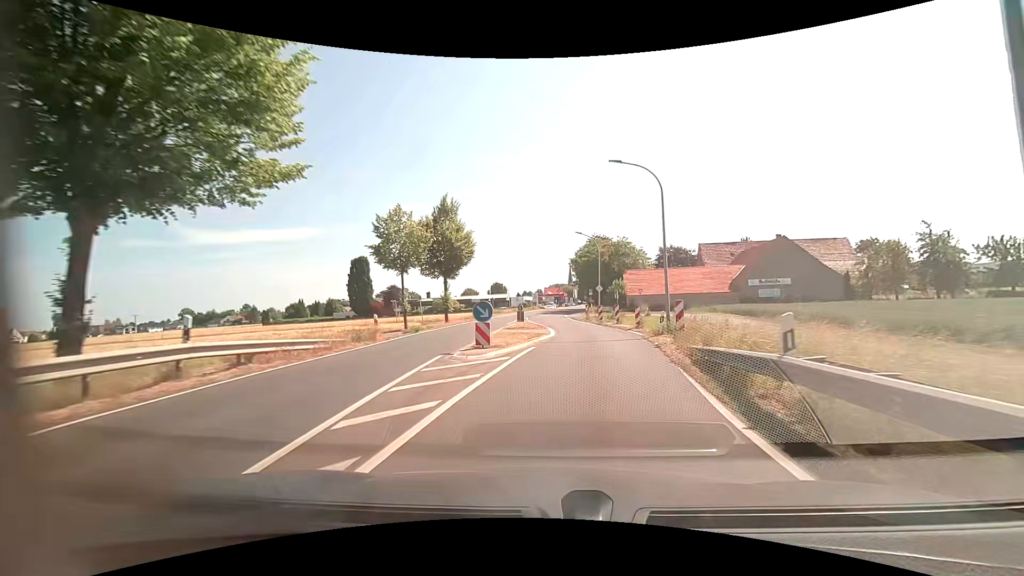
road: primary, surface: asphalt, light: Day
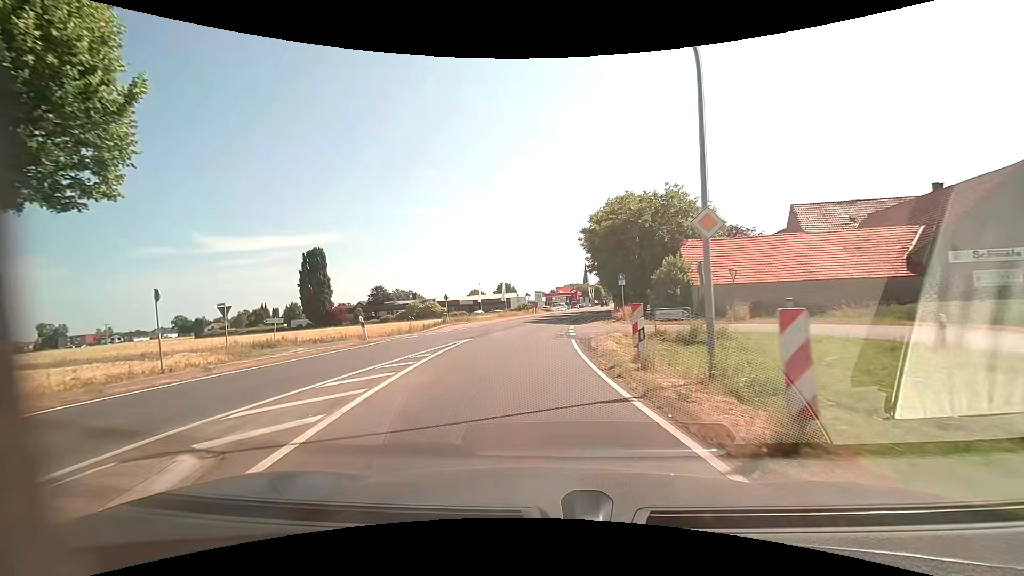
(+2.1, +32.4) m; -1°
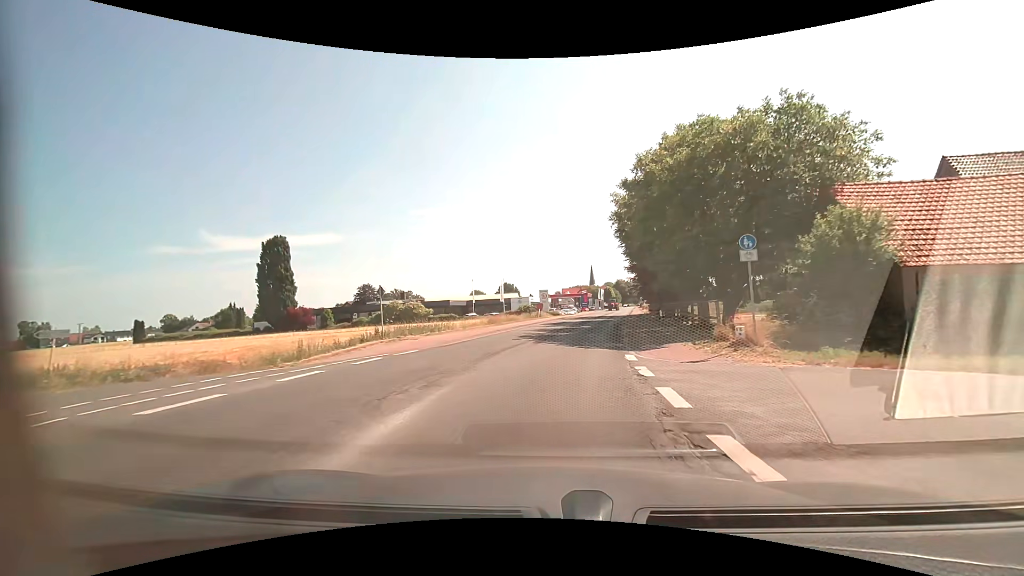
(-0.5, +19.0) m; 0°
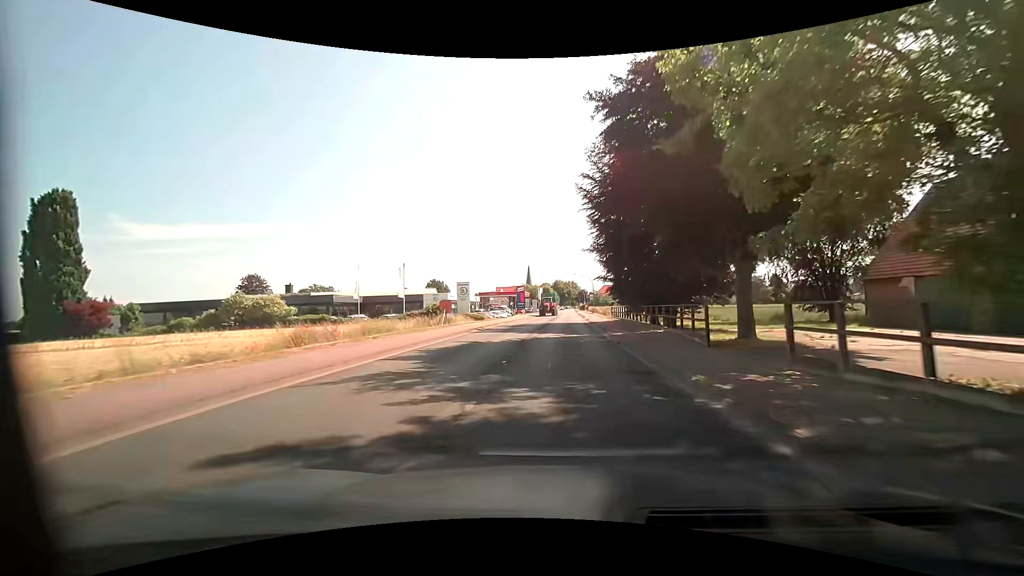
(+1.7, +27.5) m; +7°
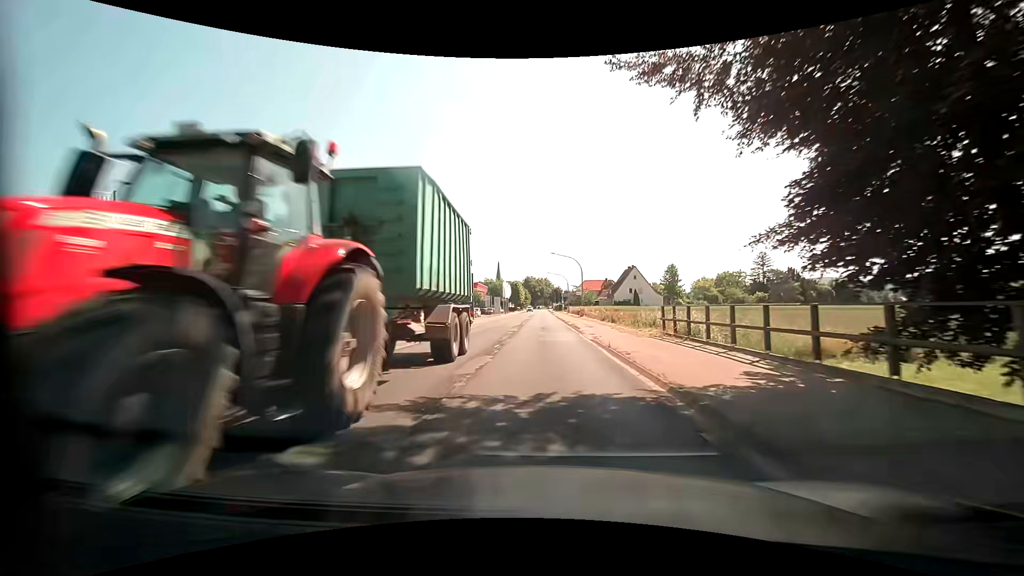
(+1.5, +37.2) m; +3°
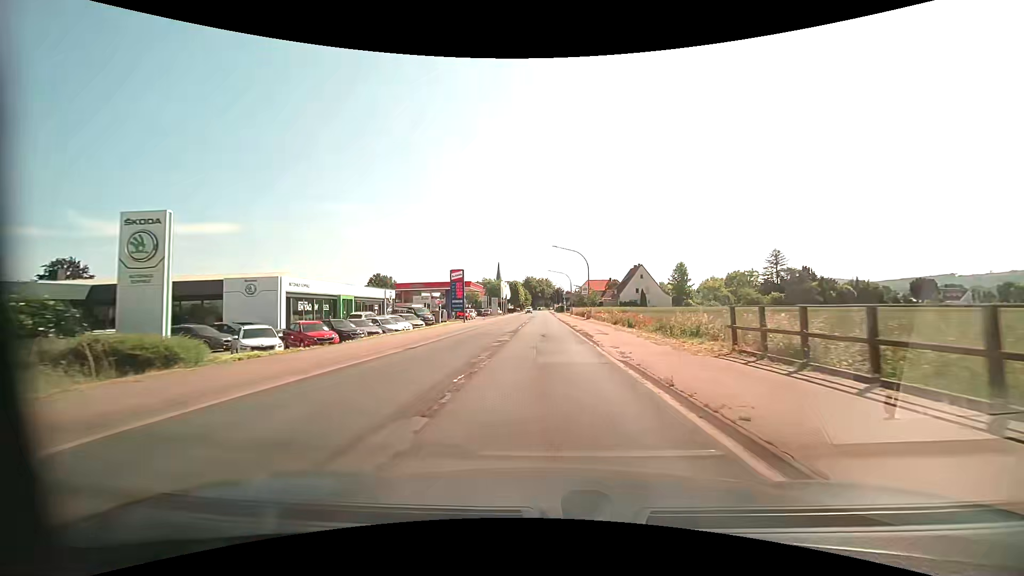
(0.0, +7.7) m; 0°
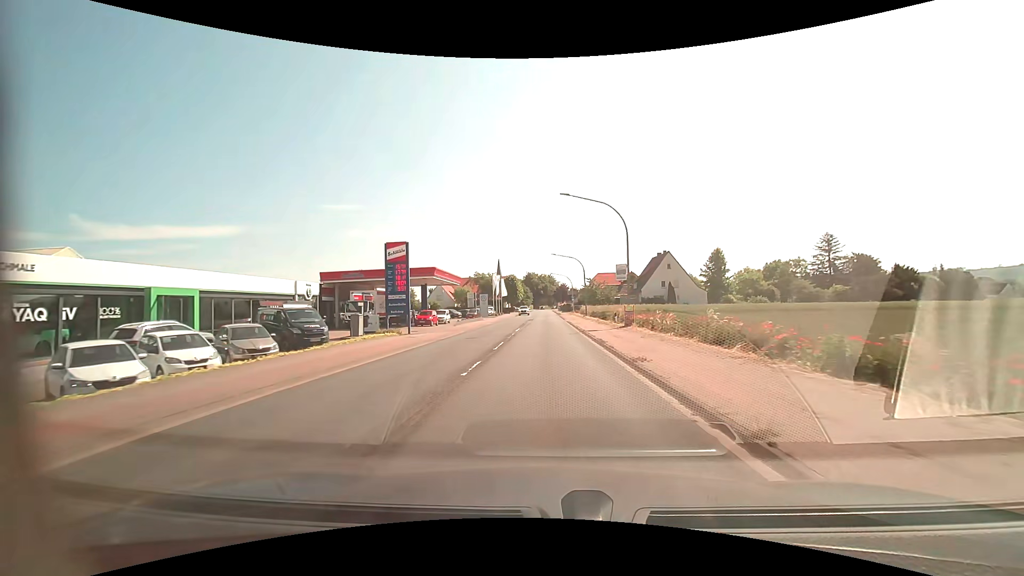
(0.0, +23.4) m; 0°
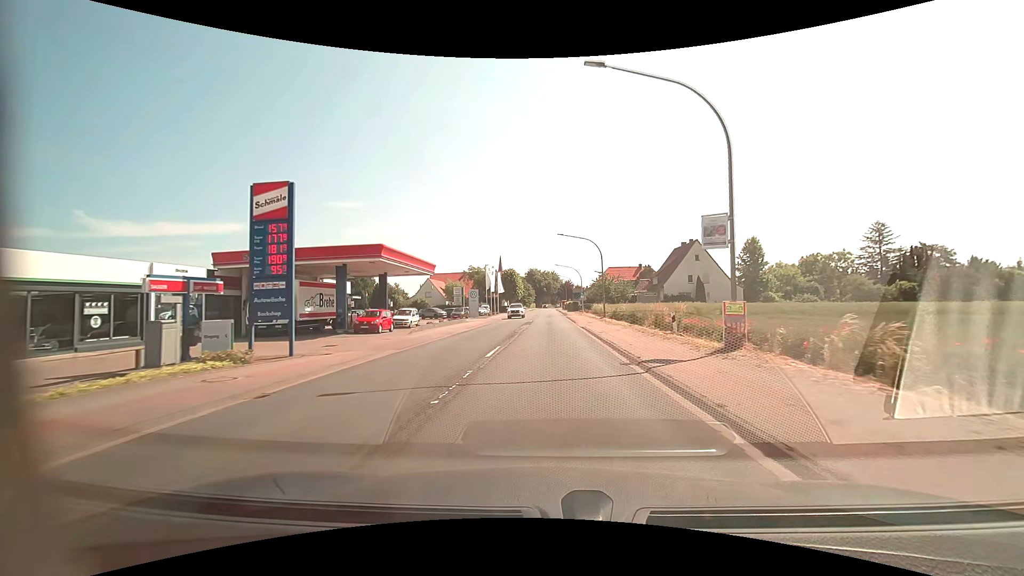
(0.0, +15.2) m; 0°
